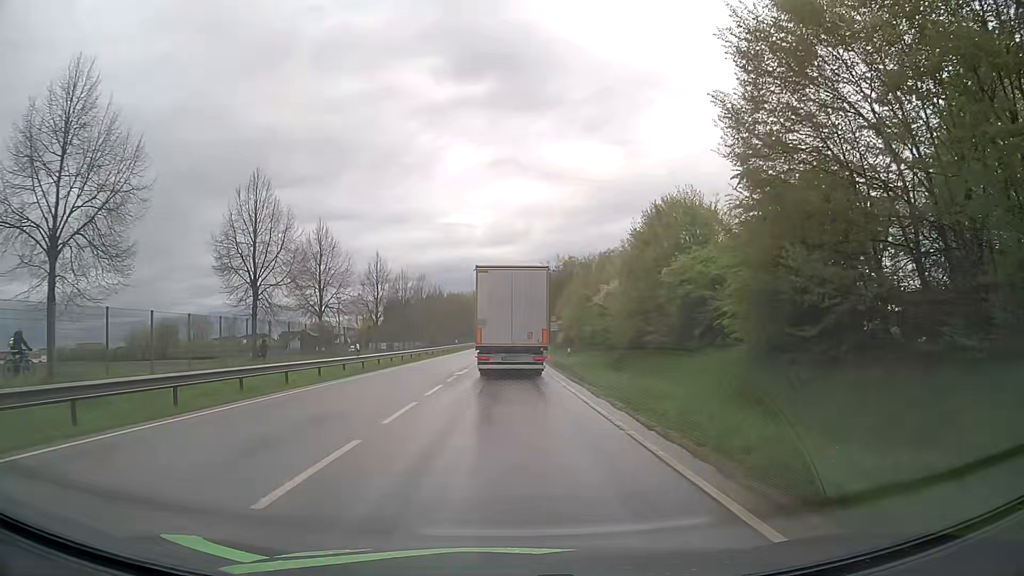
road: primary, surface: asphalt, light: Day
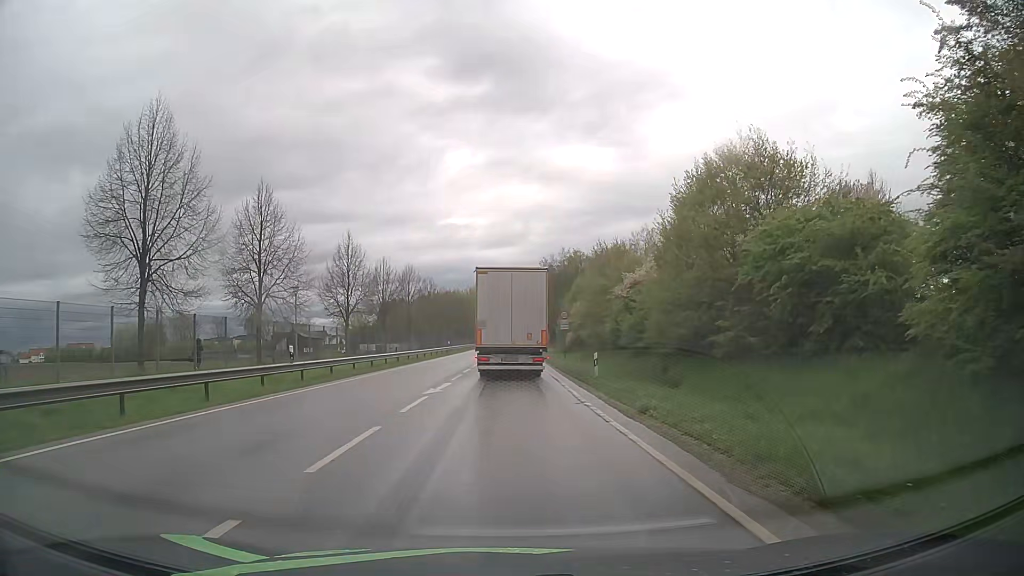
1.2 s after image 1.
(0.0, +10.3) m; 0°
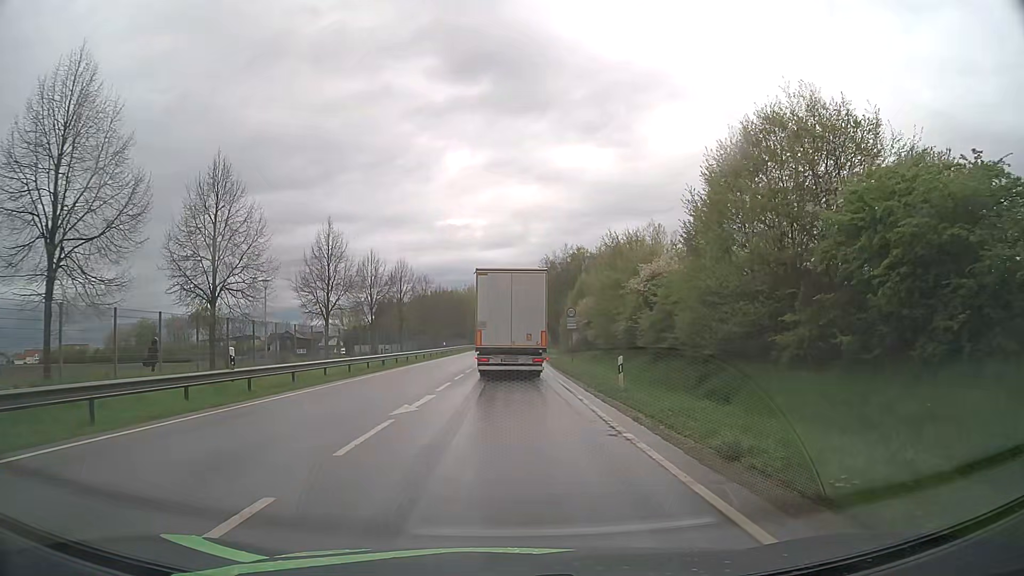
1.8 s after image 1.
(0.0, +5.1) m; 0°
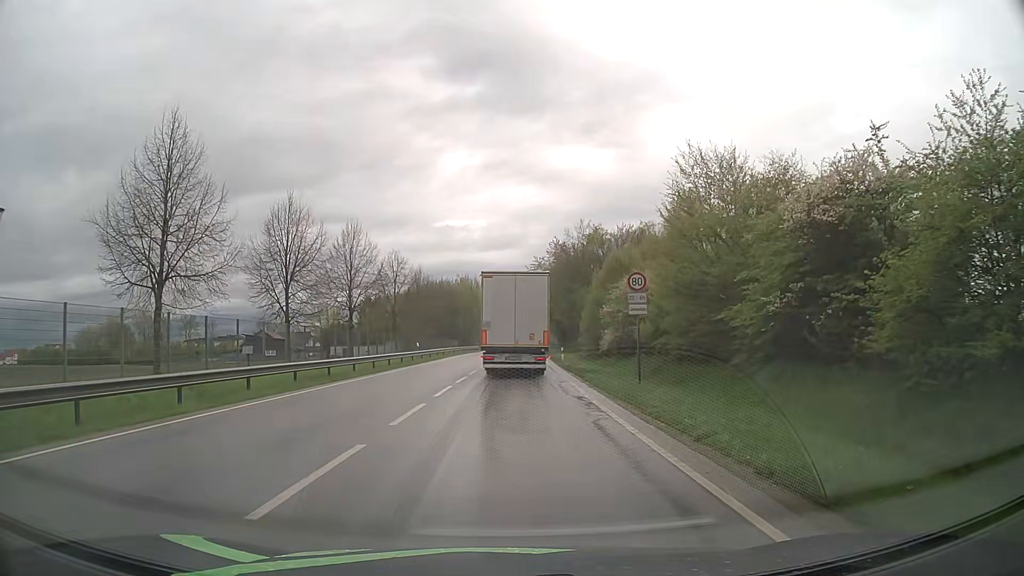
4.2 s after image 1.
(-0.2, +20.8) m; 0°
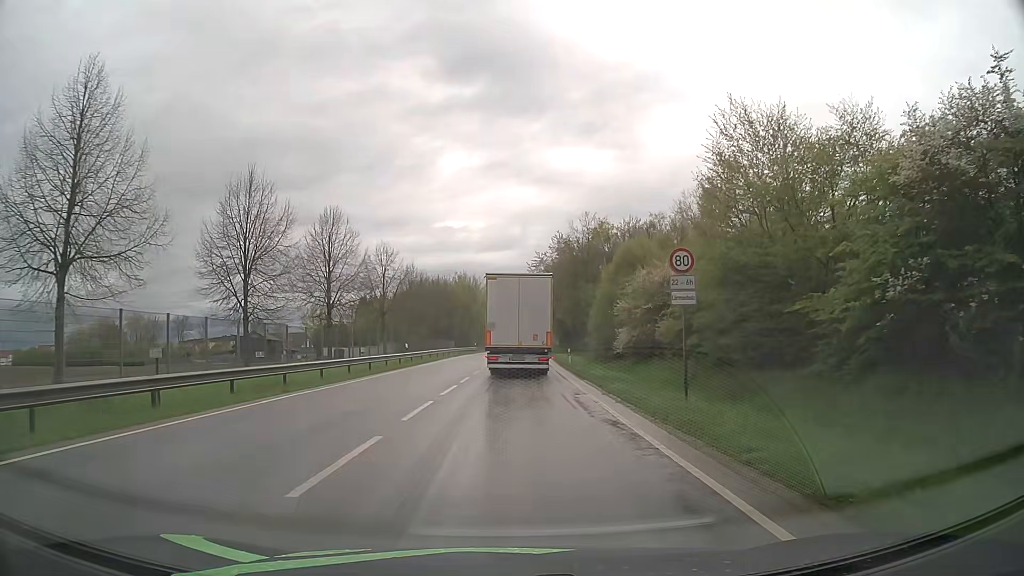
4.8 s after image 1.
(0.0, +5.4) m; 0°
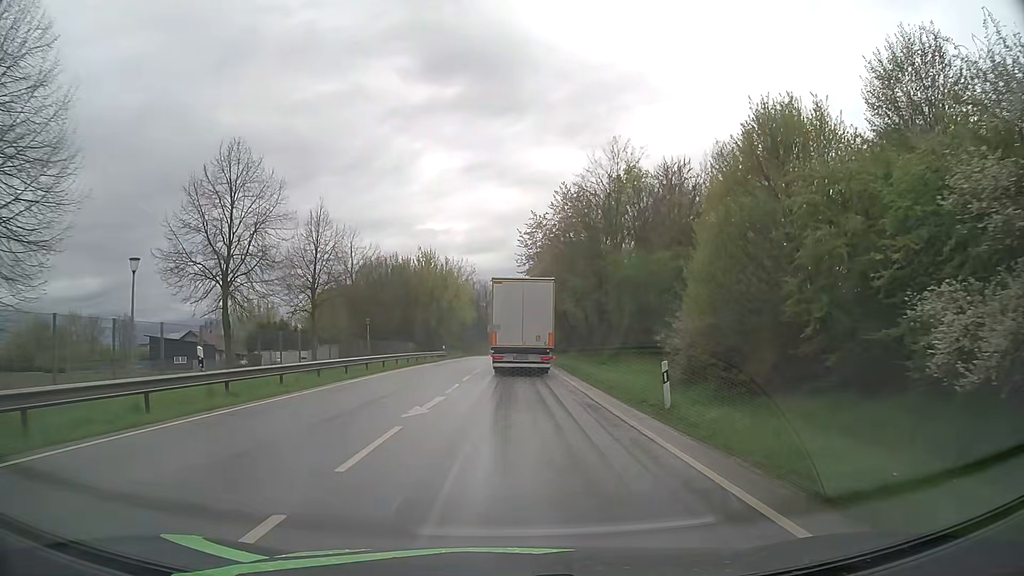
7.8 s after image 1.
(+0.3, +28.5) m; +1°
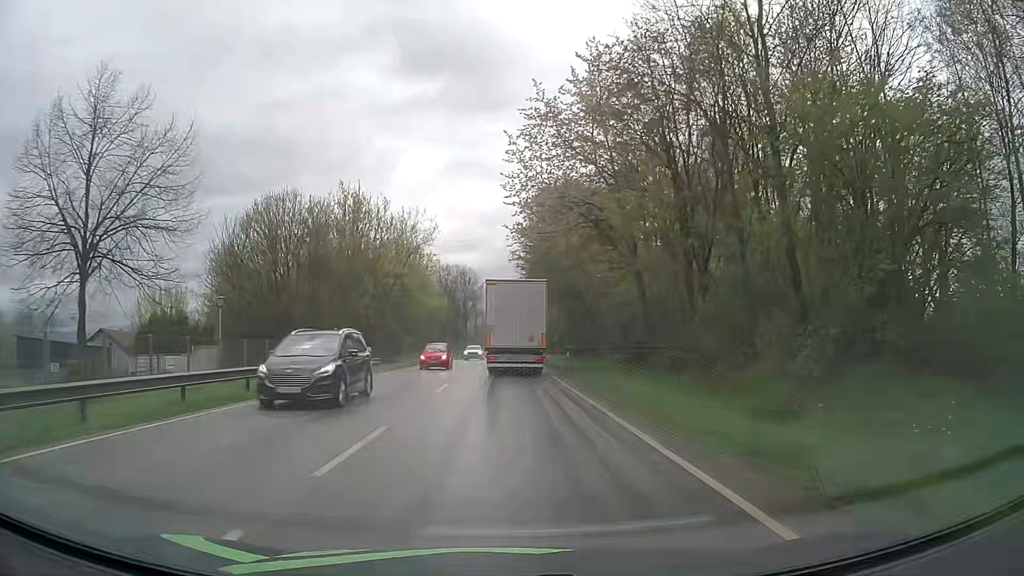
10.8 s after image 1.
(+0.3, +30.2) m; +1°
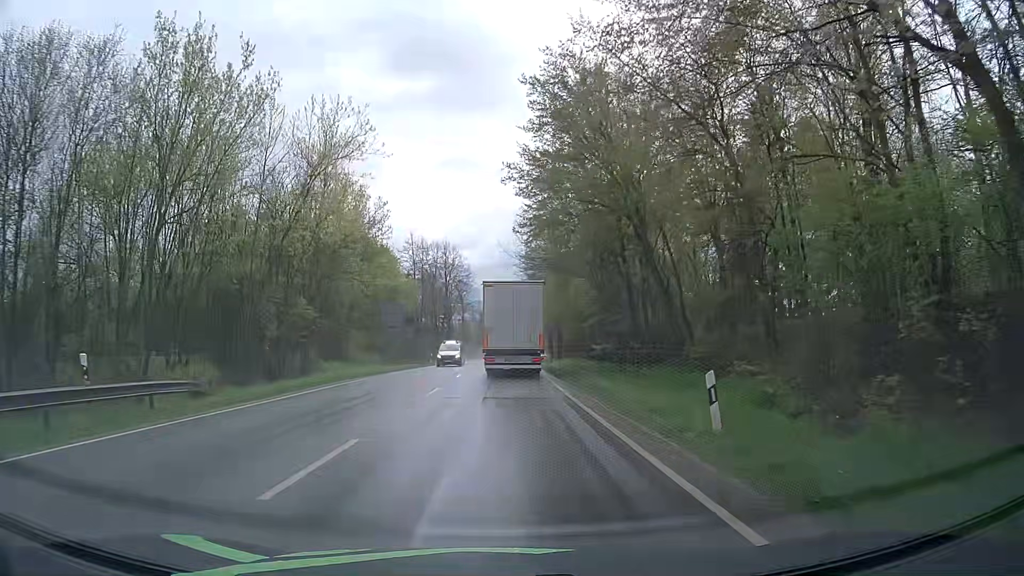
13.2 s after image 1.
(0.0, +24.9) m; 0°
